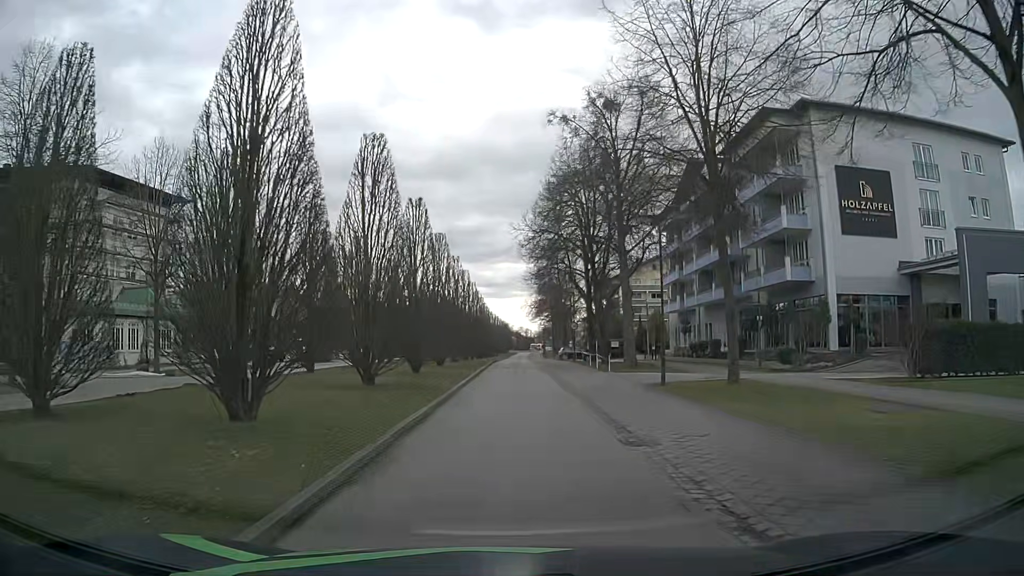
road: residential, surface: asphalt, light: Day
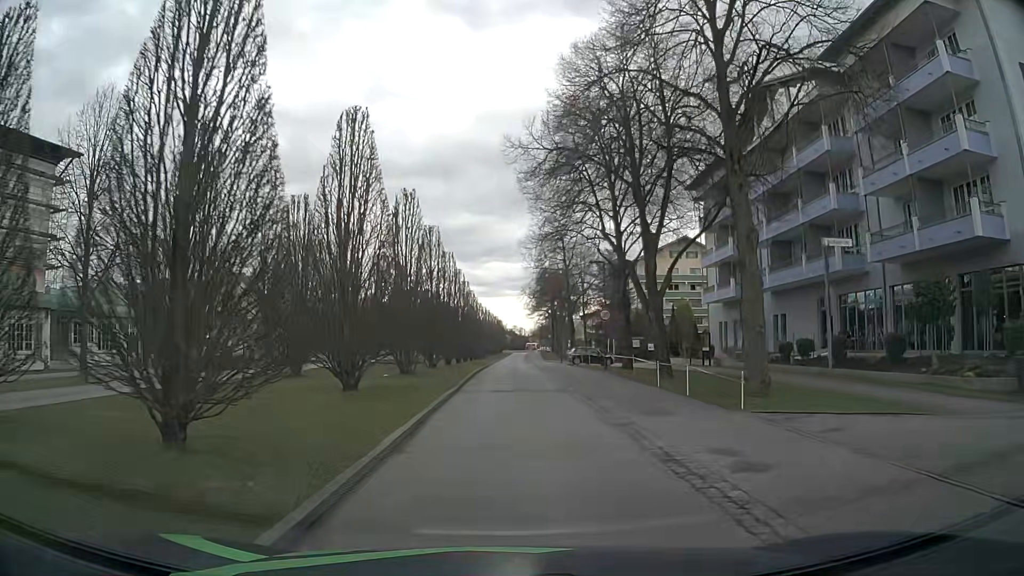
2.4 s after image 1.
(+0.2, +18.3) m; +1°
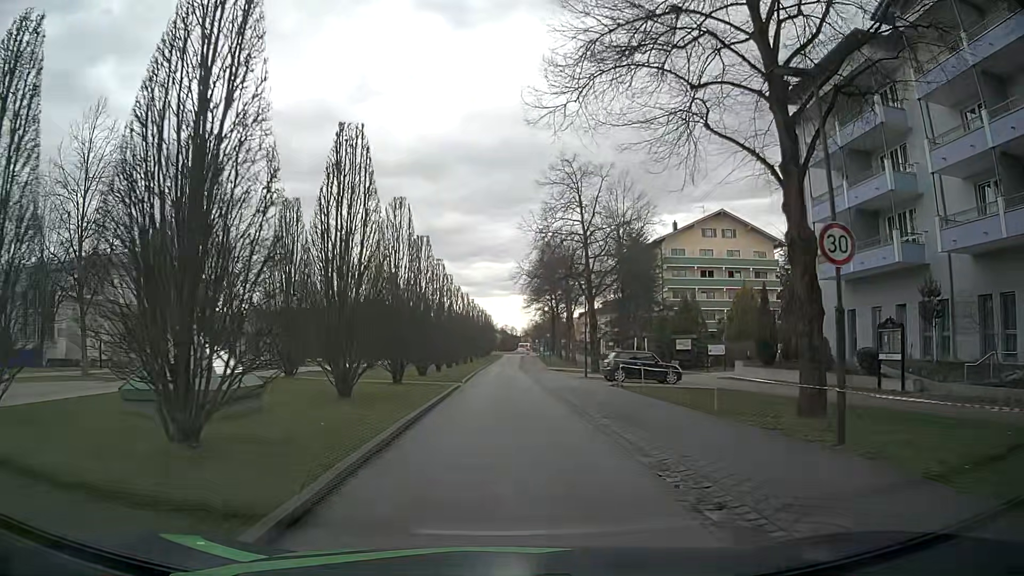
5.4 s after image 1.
(+0.2, +23.4) m; +2°
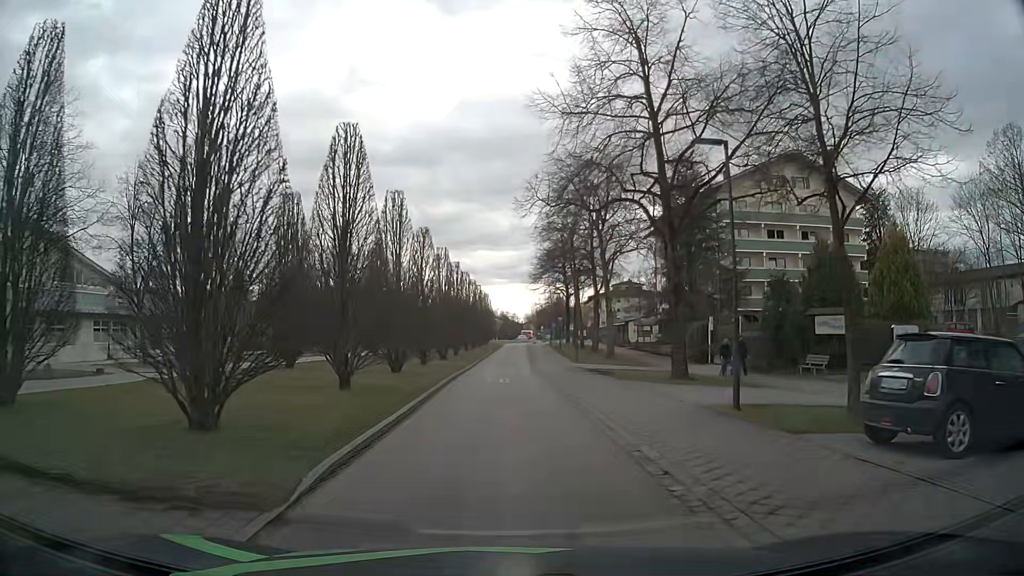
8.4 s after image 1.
(-0.5, +23.3) m; -1°
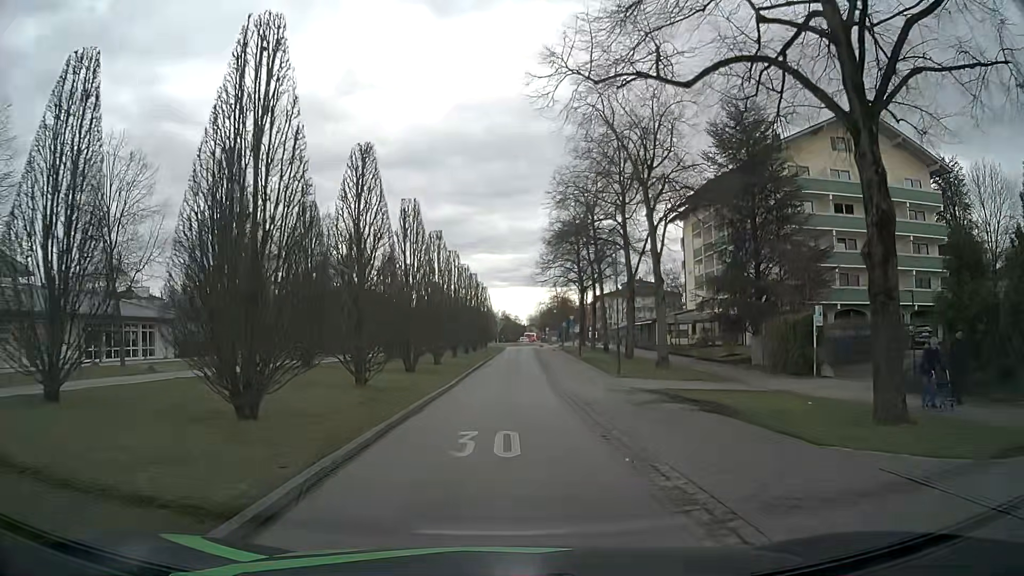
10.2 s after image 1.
(0.0, +14.4) m; 0°
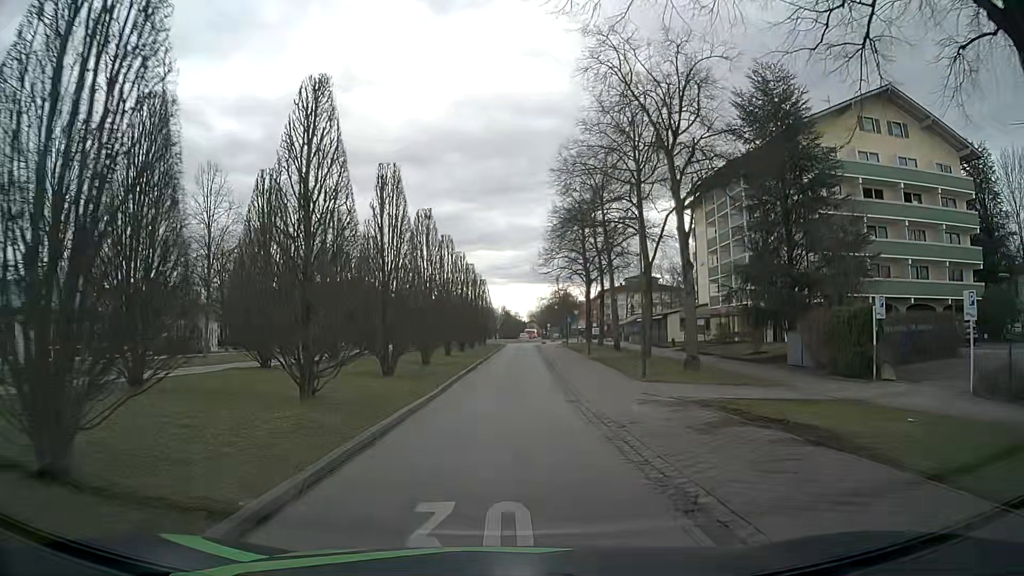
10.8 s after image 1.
(0.0, +4.9) m; -1°
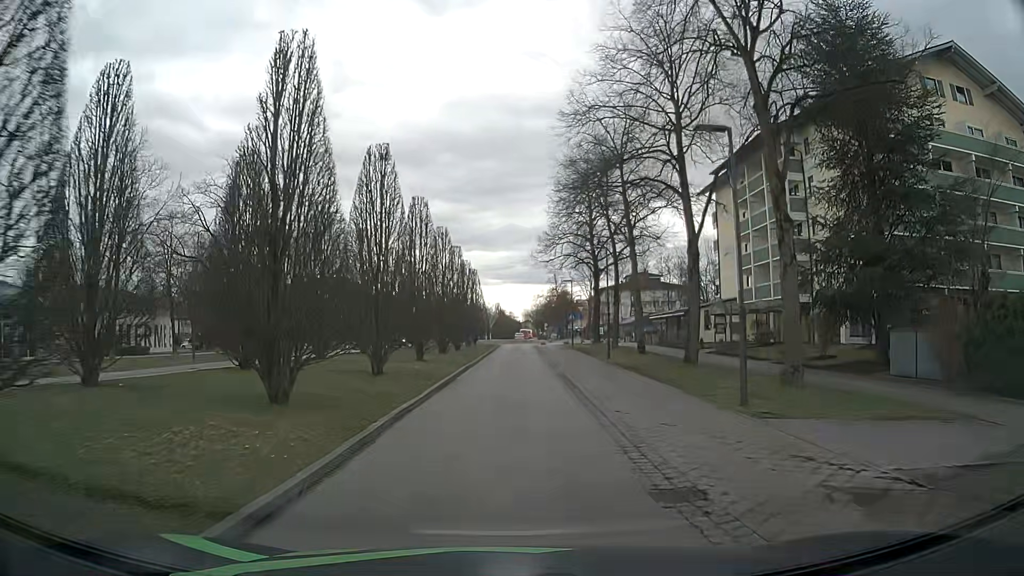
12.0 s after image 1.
(+0.1, +9.8) m; +1°
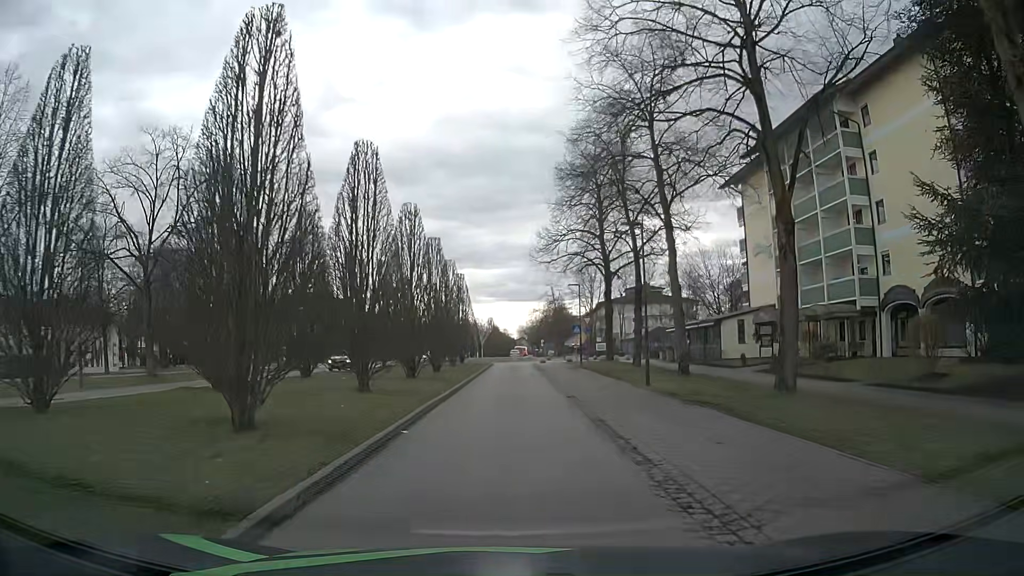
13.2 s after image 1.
(+0.1, +9.6) m; 0°
(0, +10) (0, +20) (+1, +30) (+1, +40) (+1, +50) (+1, +60) (+4, +69) (+8, +78) (+6, +88) (-3, +92) m
